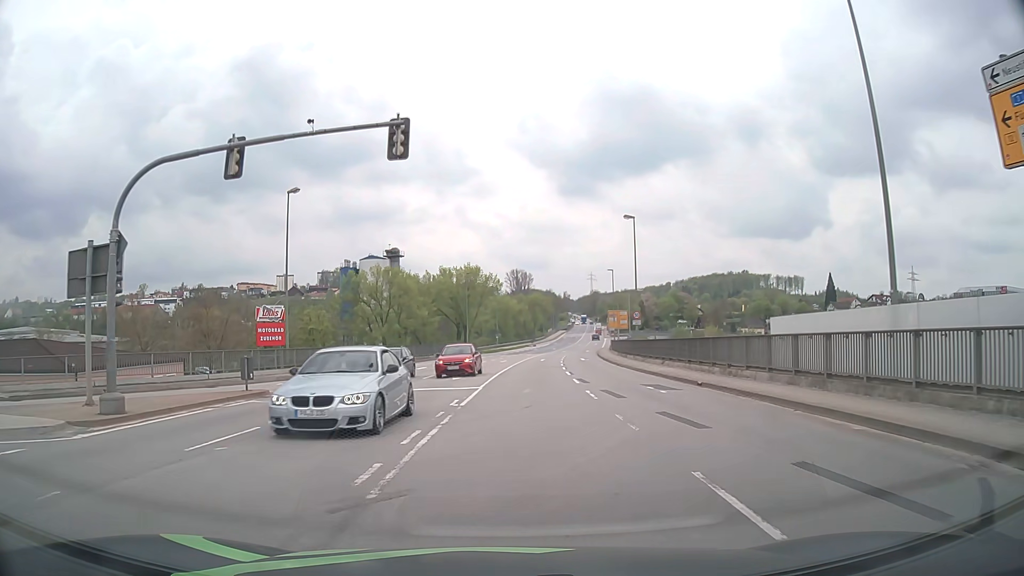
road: primary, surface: asphalt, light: Day
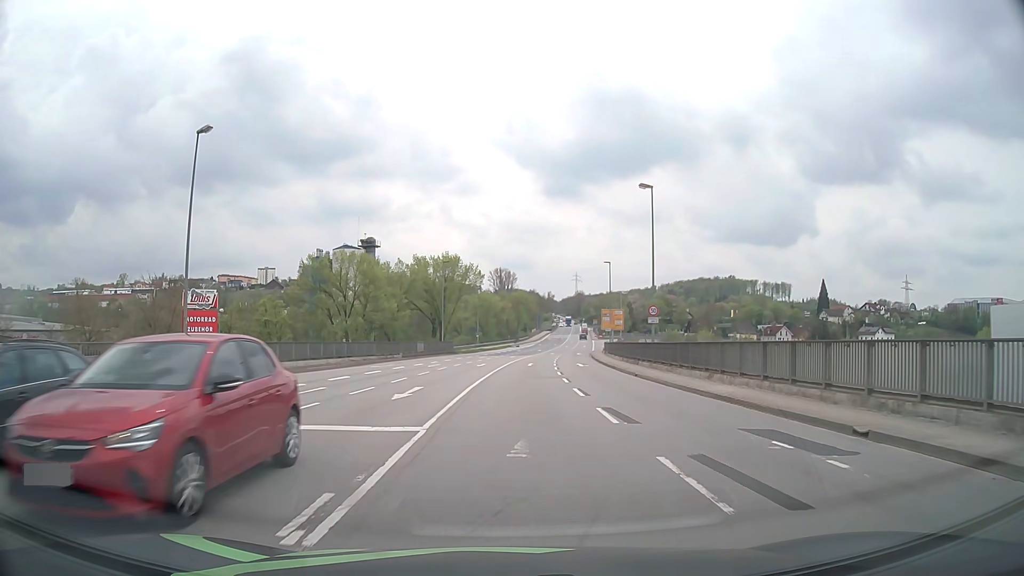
(+0.2, +10.8) m; +2°
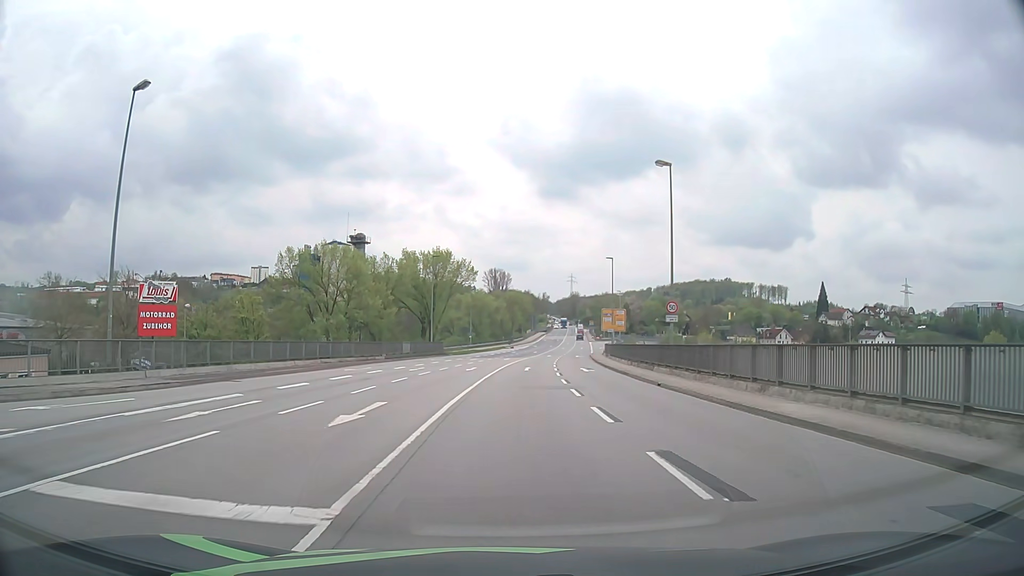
(0.0, +5.5) m; 0°
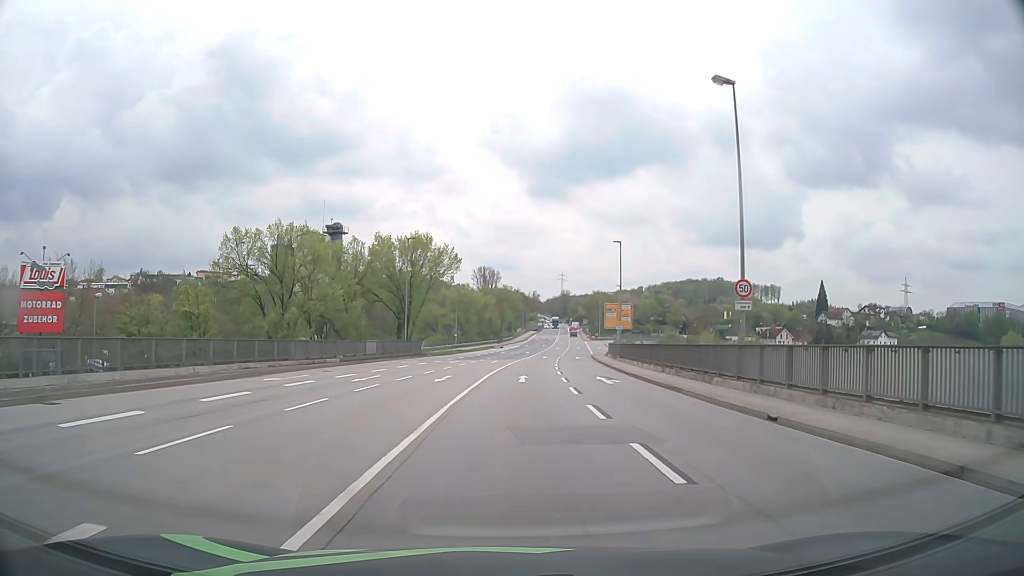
(+0.1, +11.3) m; +1°
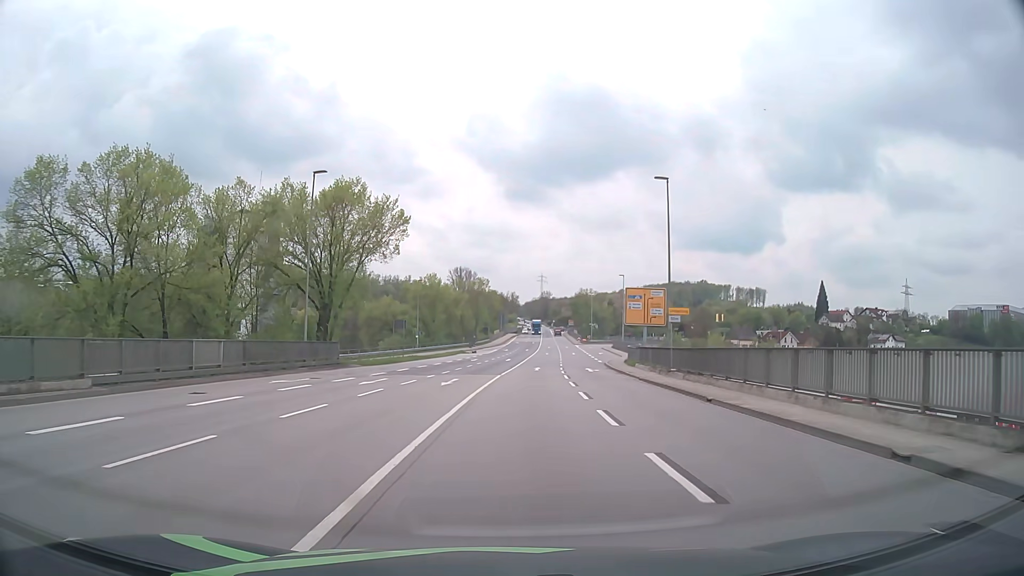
(+0.4, +25.0) m; +2°
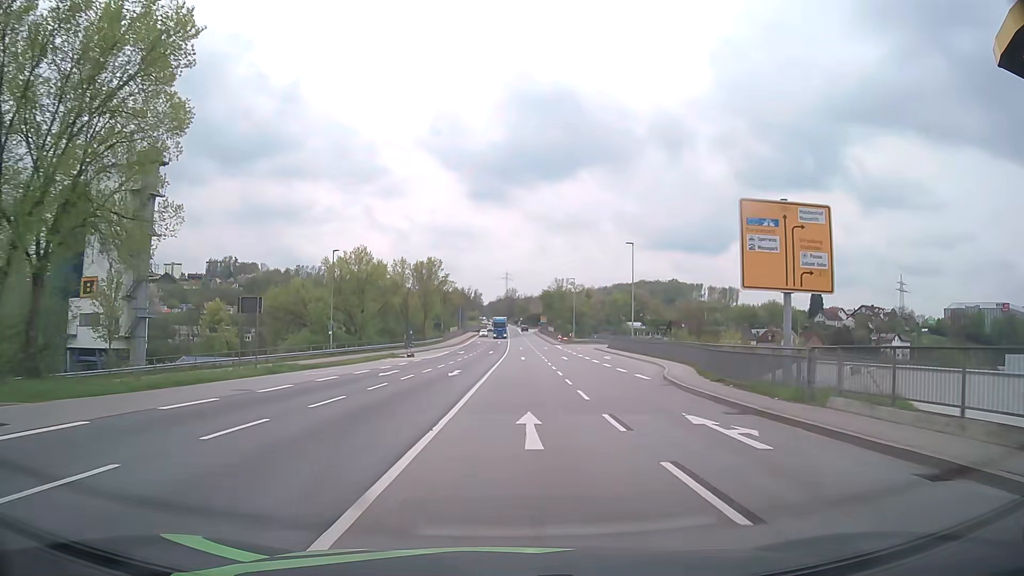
(+0.7, +31.1) m; +2°
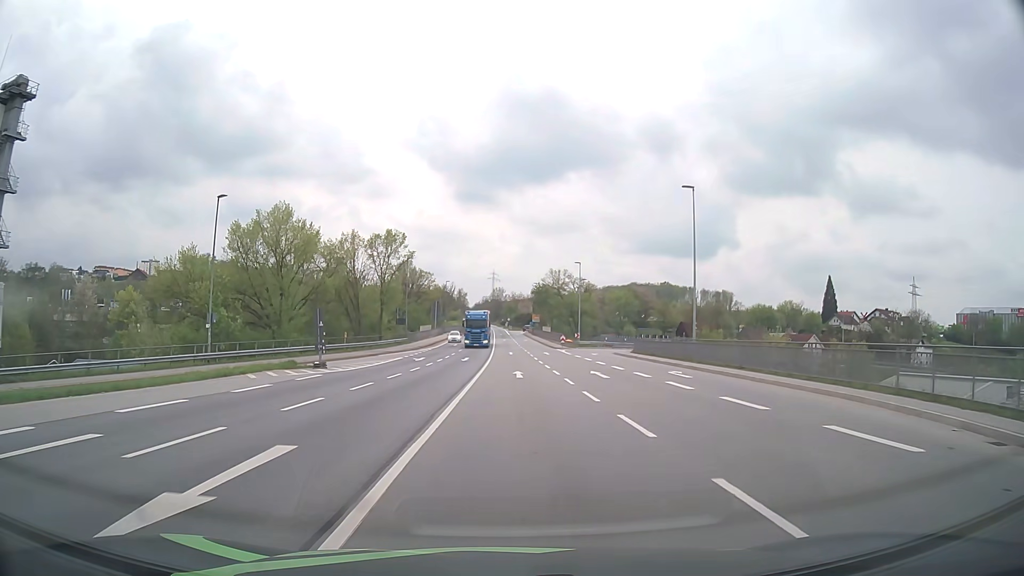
(+0.3, +25.6) m; +1°
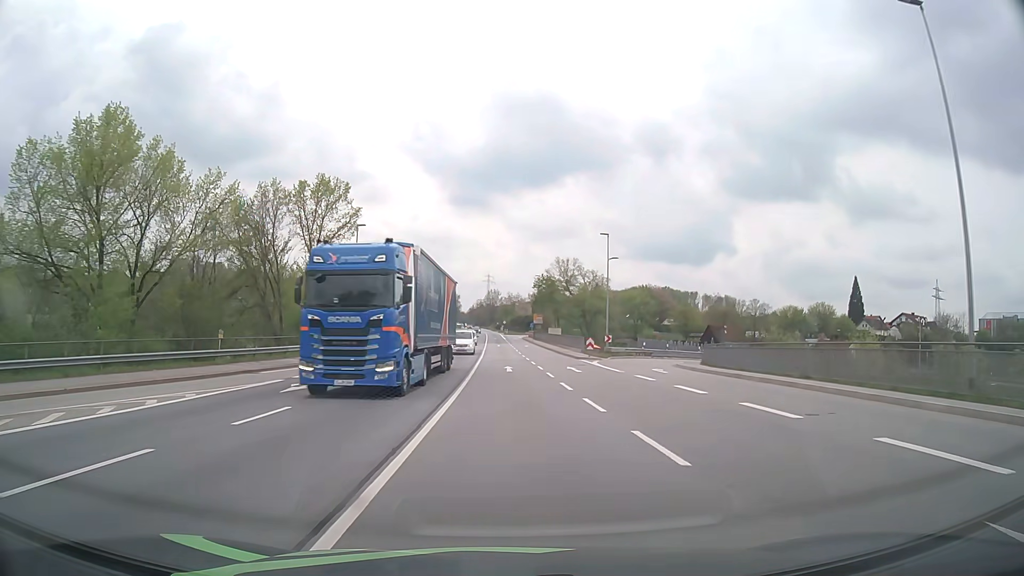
(+0.2, +26.2) m; 0°
(0, +10) (0, +20) (0, +30) (0, +40) (0, +50) (-1, +60) (-1, +70) (-1, +80) (-1, +90) (-1, +100) m
